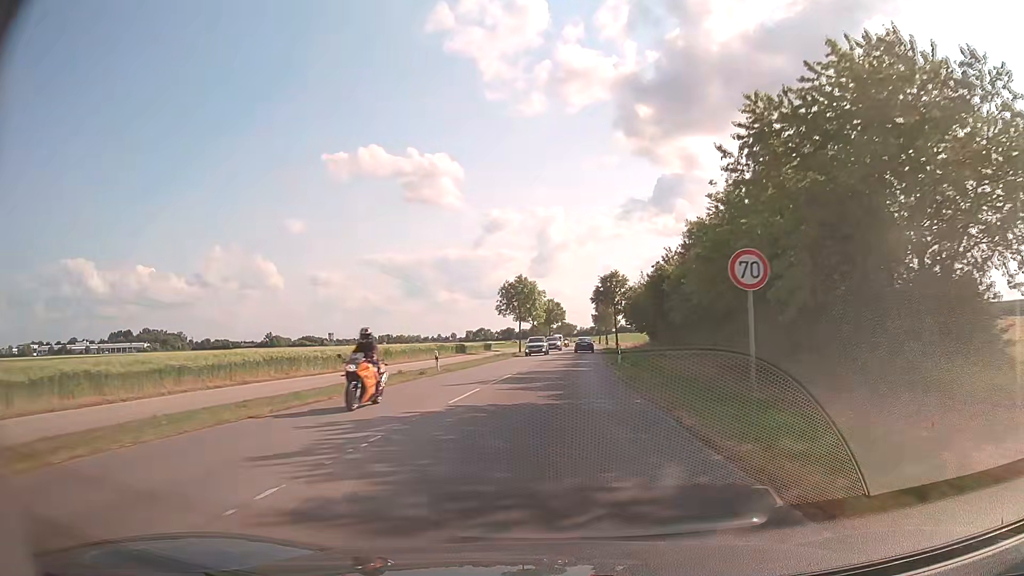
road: tertiary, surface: asphalt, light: Day
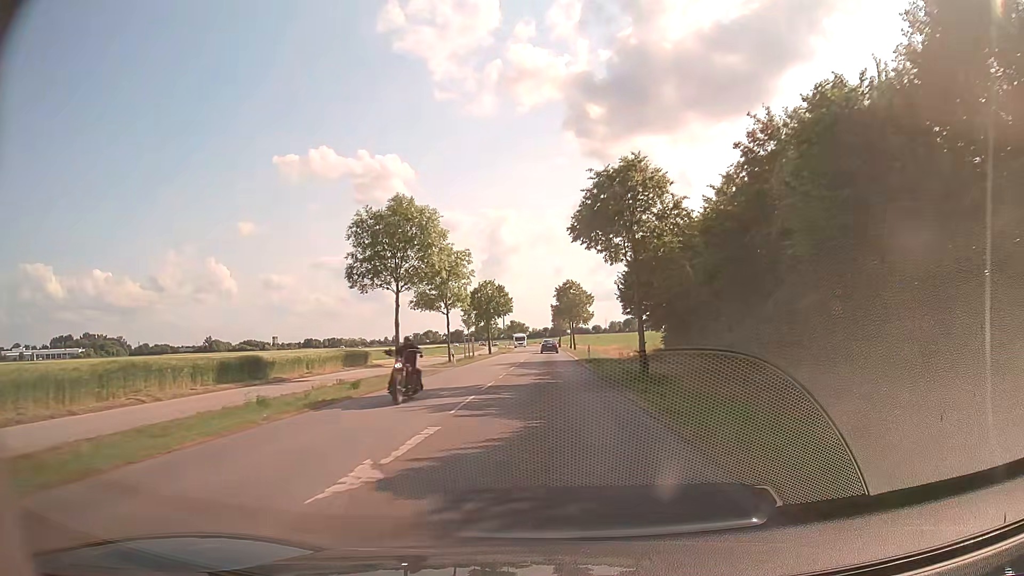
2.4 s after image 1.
(+1.6, +40.1) m; +4°
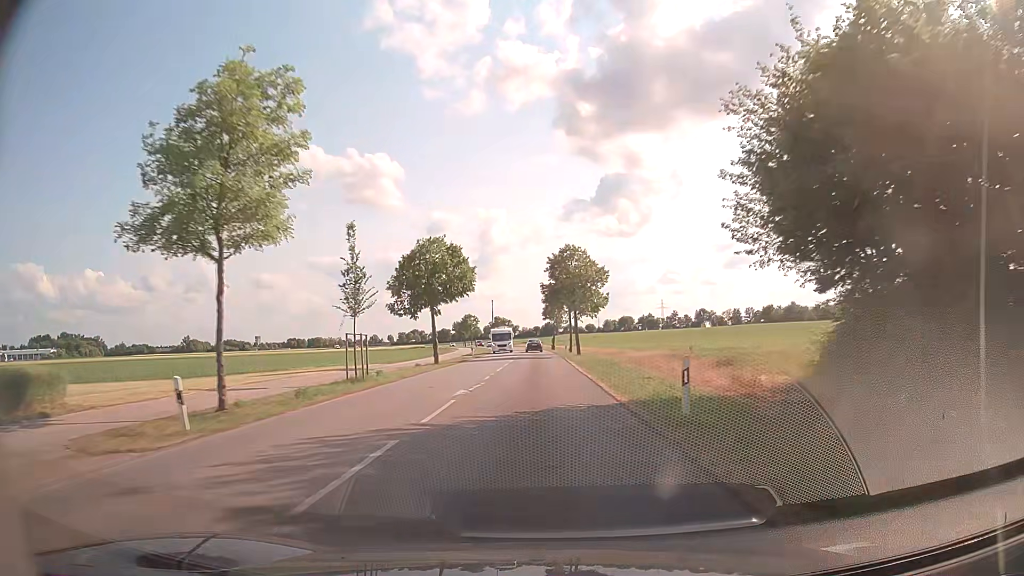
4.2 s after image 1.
(+0.4, +31.5) m; +1°
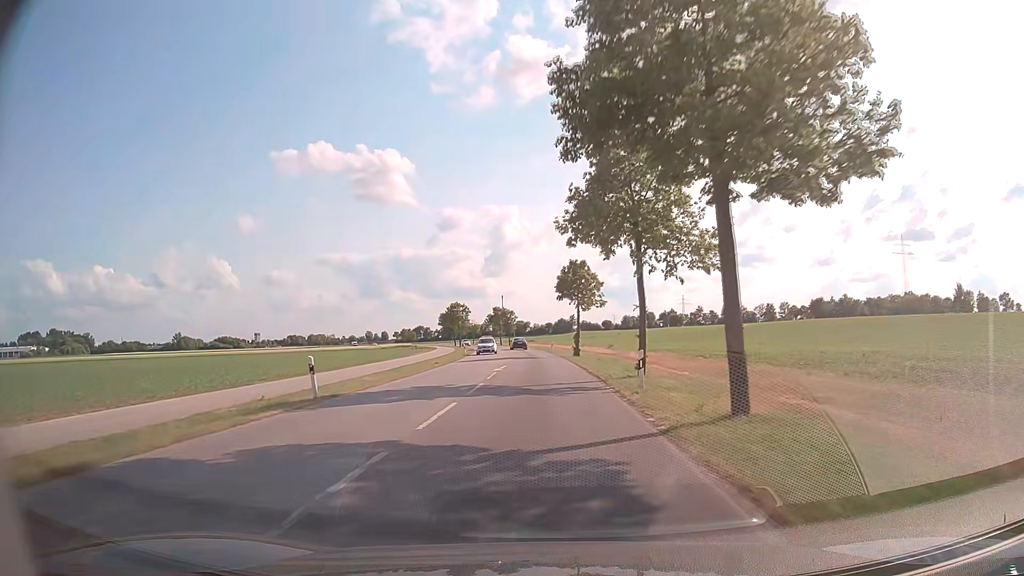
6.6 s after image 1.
(-0.5, +43.3) m; -1°
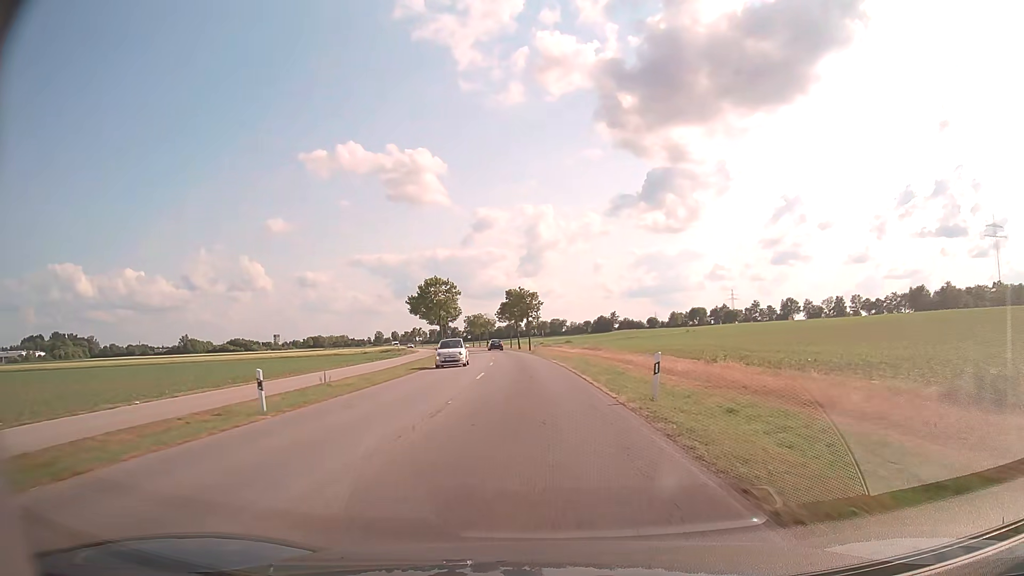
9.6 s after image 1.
(-0.9, +52.6) m; -3°
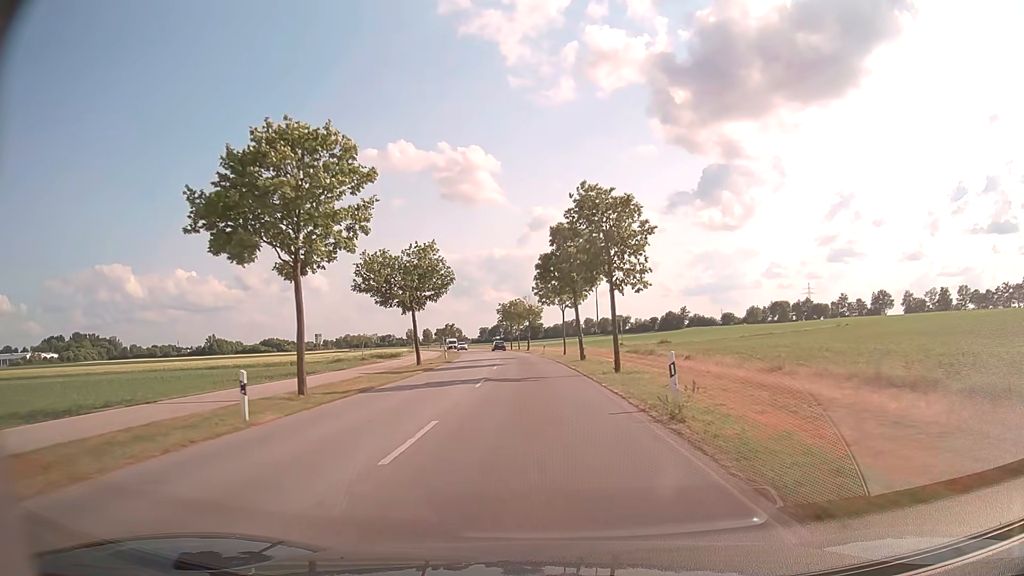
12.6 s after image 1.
(-2.6, +52.4) m; -5°
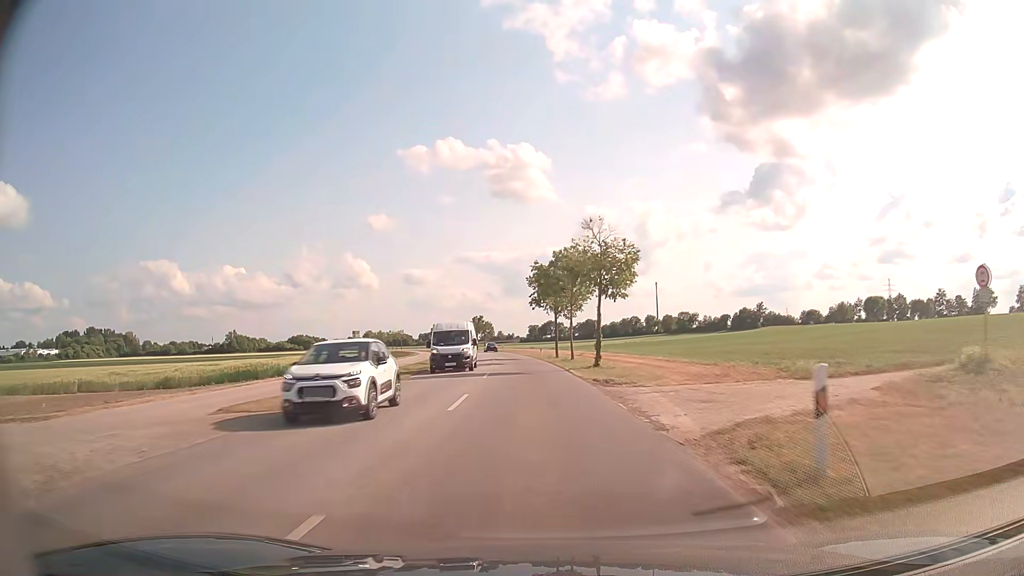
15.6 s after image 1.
(-2.3, +54.4) m; -5°
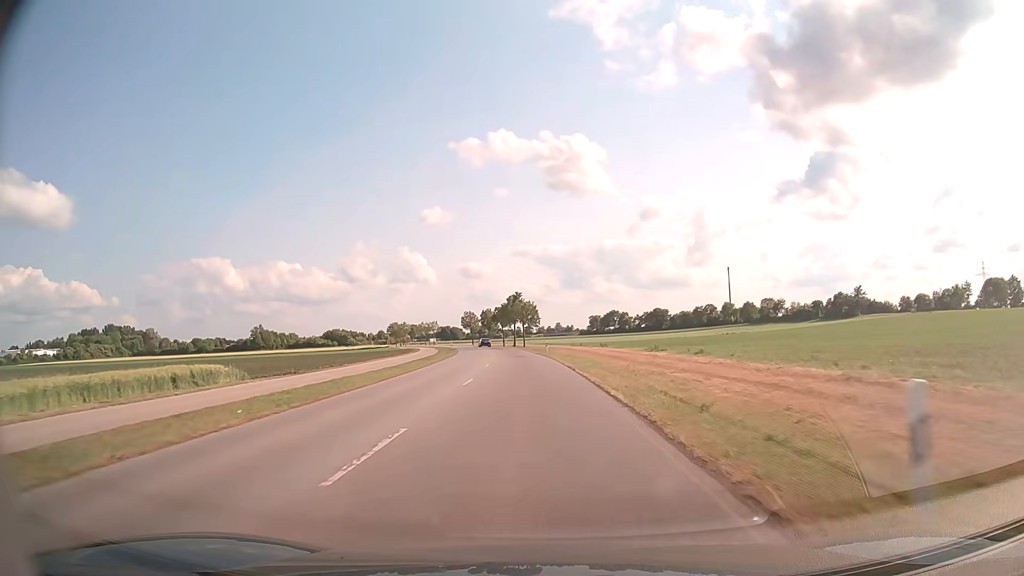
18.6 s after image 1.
(-2.2, +55.2) m; -5°
(0, +10) (0, +20) (-1, +30) (-1, +40) (-2, +50) (-3, +60) (-4, +70) (-5, +80) (-7, +90) (-8, +100) m
